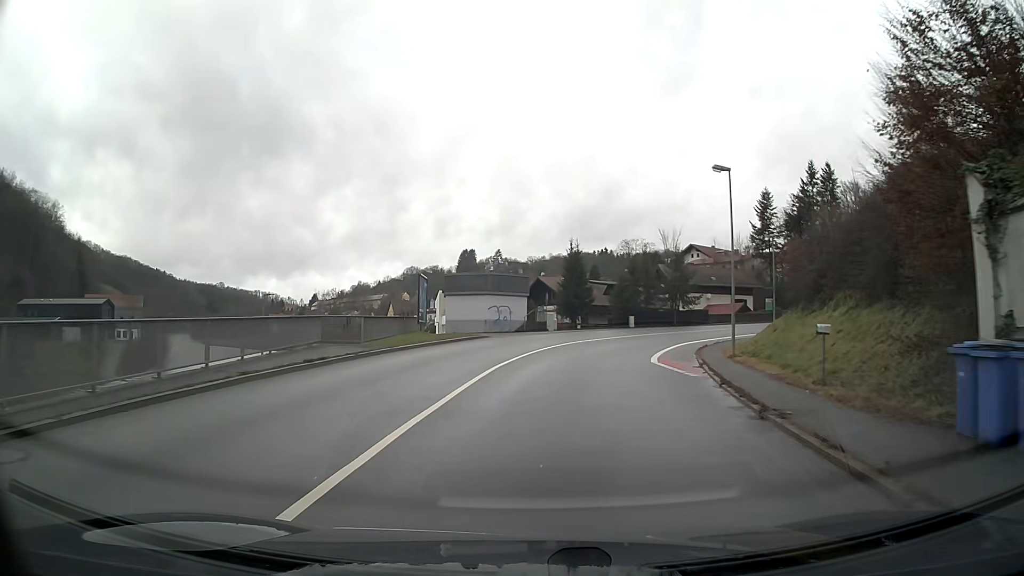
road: primary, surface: asphalt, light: Day
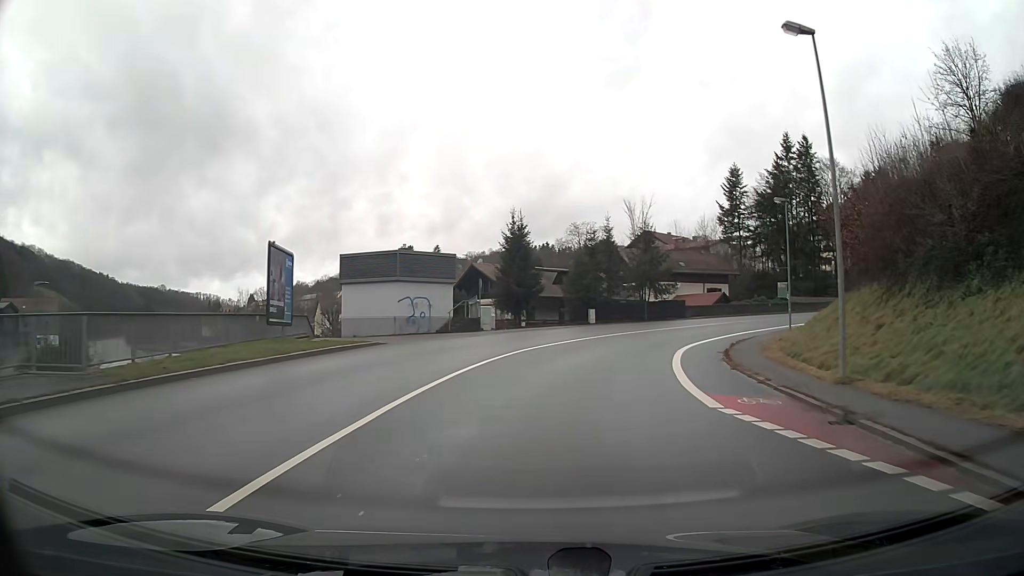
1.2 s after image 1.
(+0.7, +14.9) m; +6°
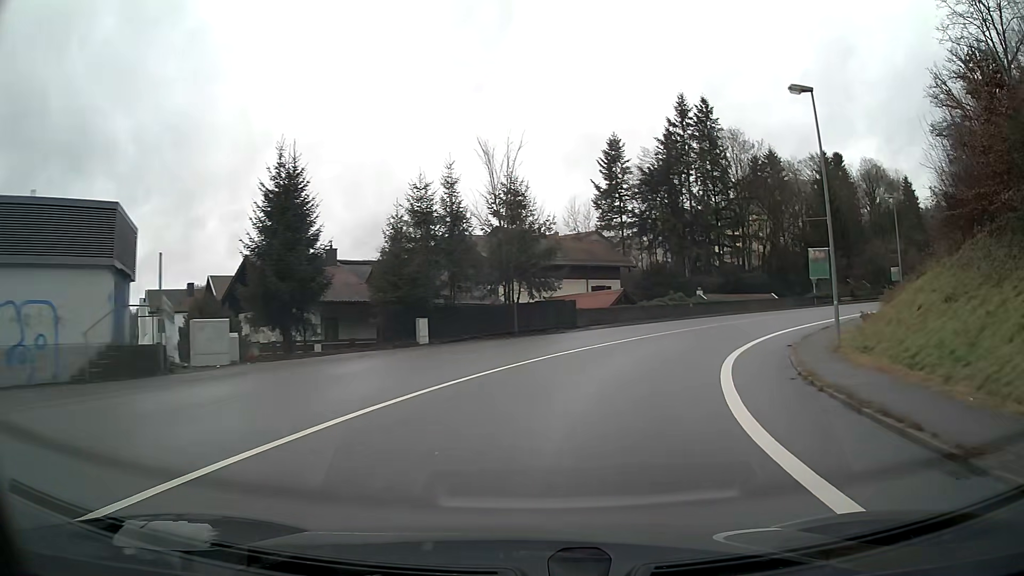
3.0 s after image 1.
(+2.5, +22.5) m; +14°
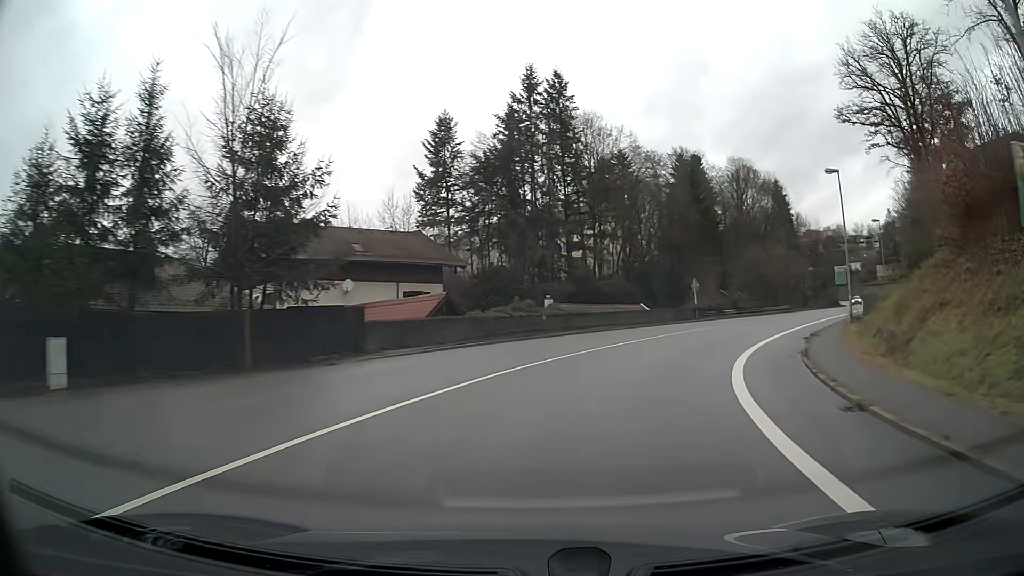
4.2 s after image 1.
(+1.9, +15.1) m; +15°
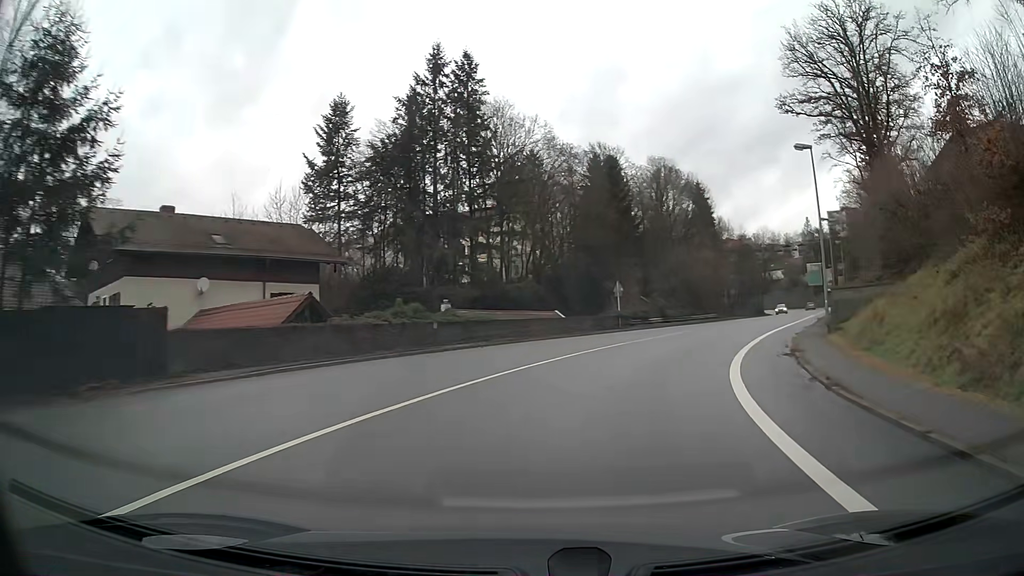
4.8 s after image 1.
(+0.5, +7.6) m; +8°
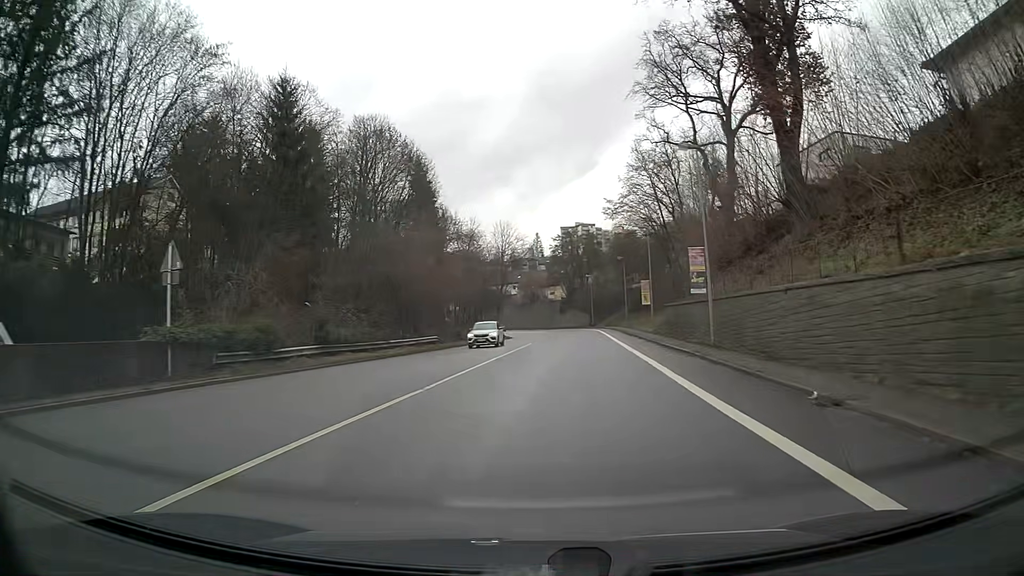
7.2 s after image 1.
(+7.1, +30.8) m; +22°
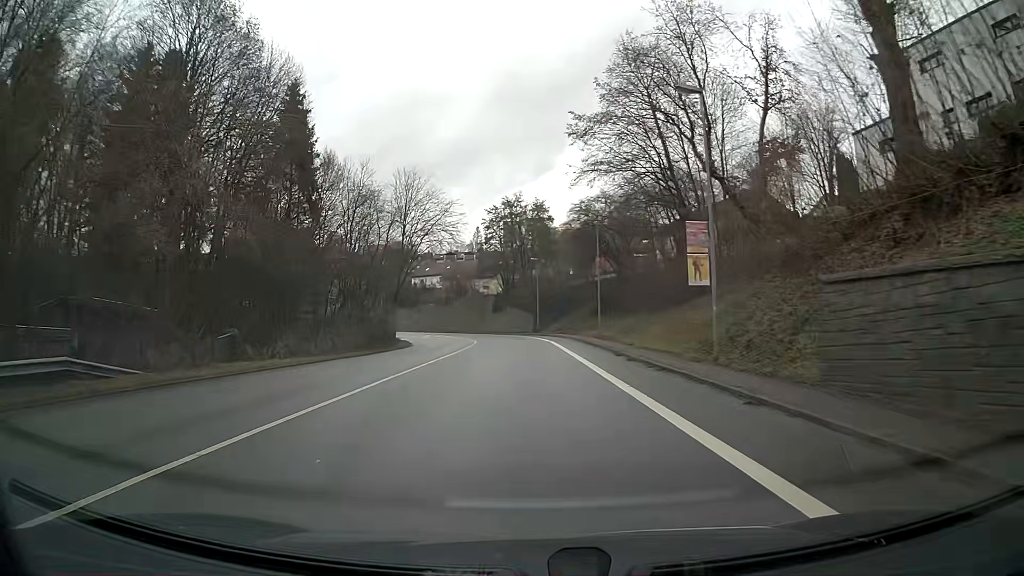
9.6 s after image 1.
(+1.7, +32.8) m; +4°
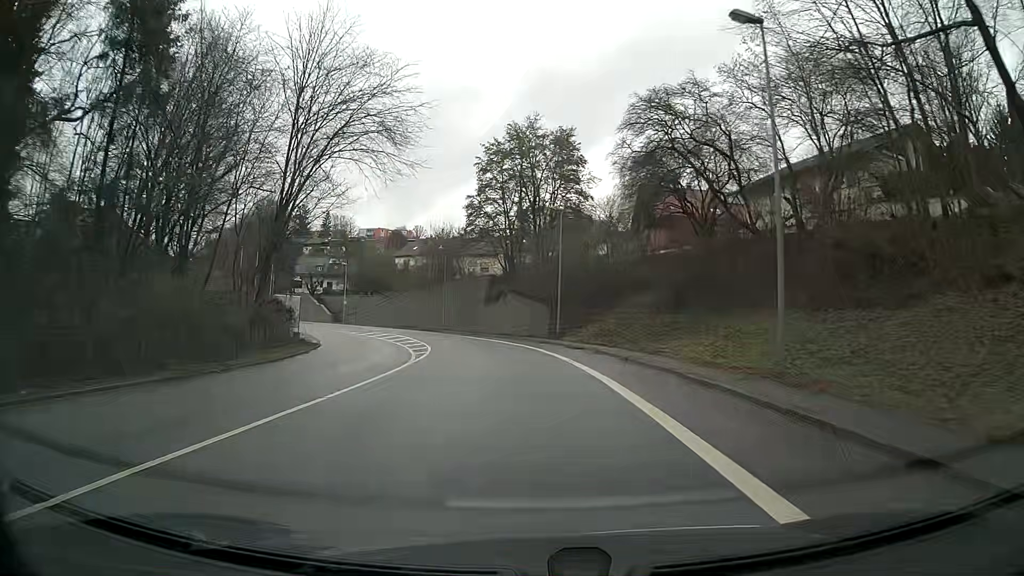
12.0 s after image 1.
(-0.2, +32.4) m; -1°
